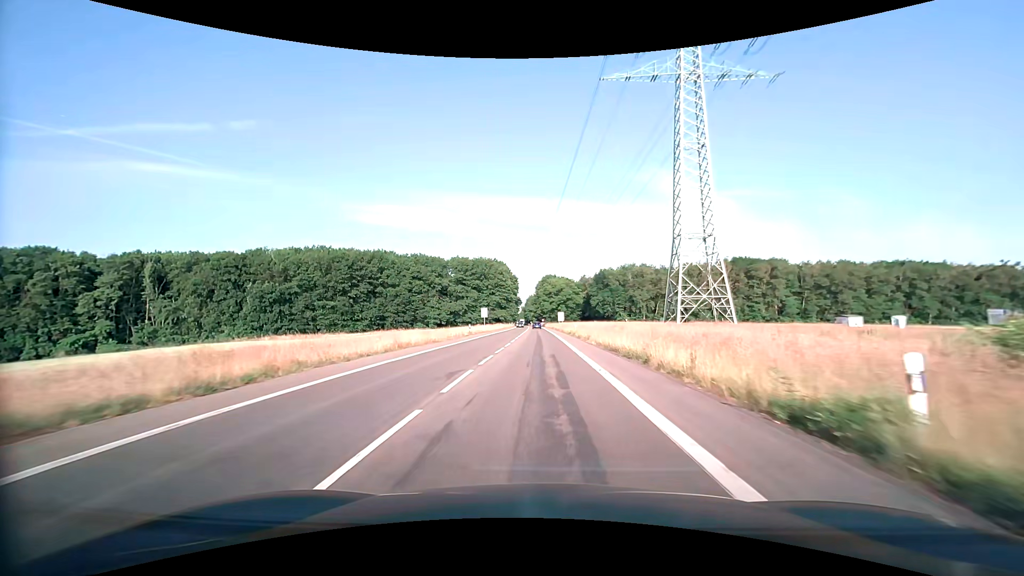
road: secondary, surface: asphalt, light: Day
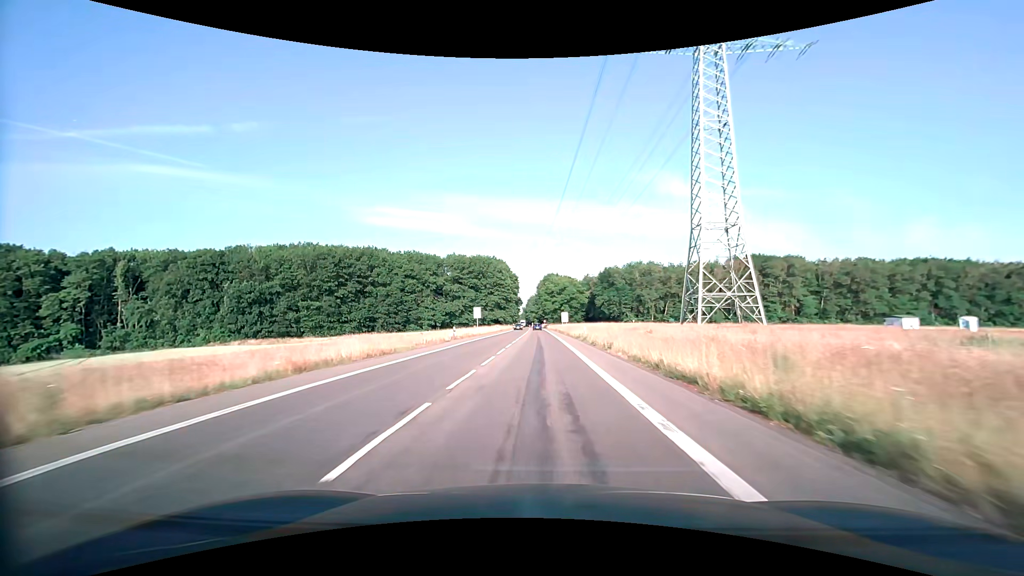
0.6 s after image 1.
(0.0, +10.9) m; 0°
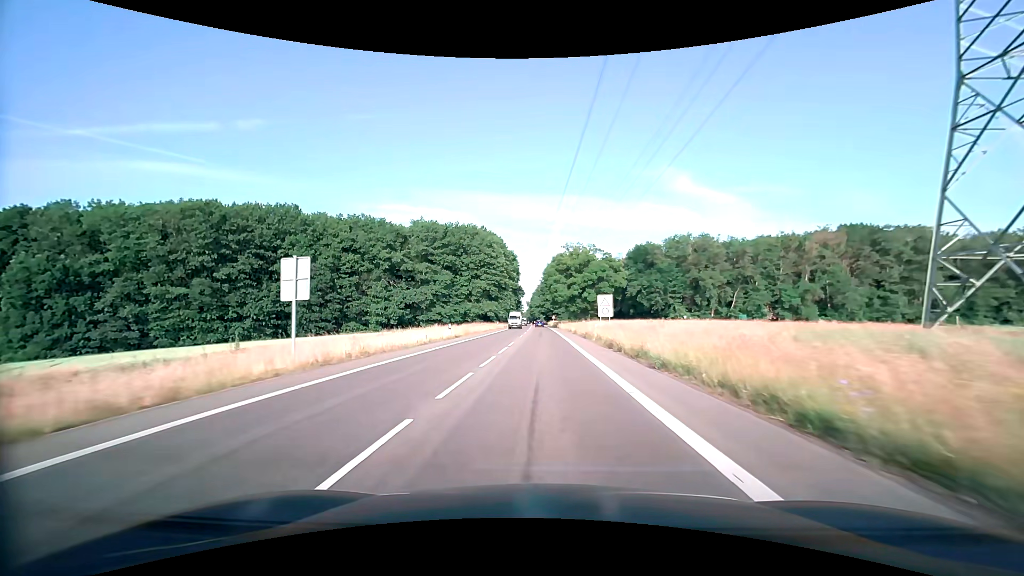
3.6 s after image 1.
(-0.4, +54.6) m; -1°
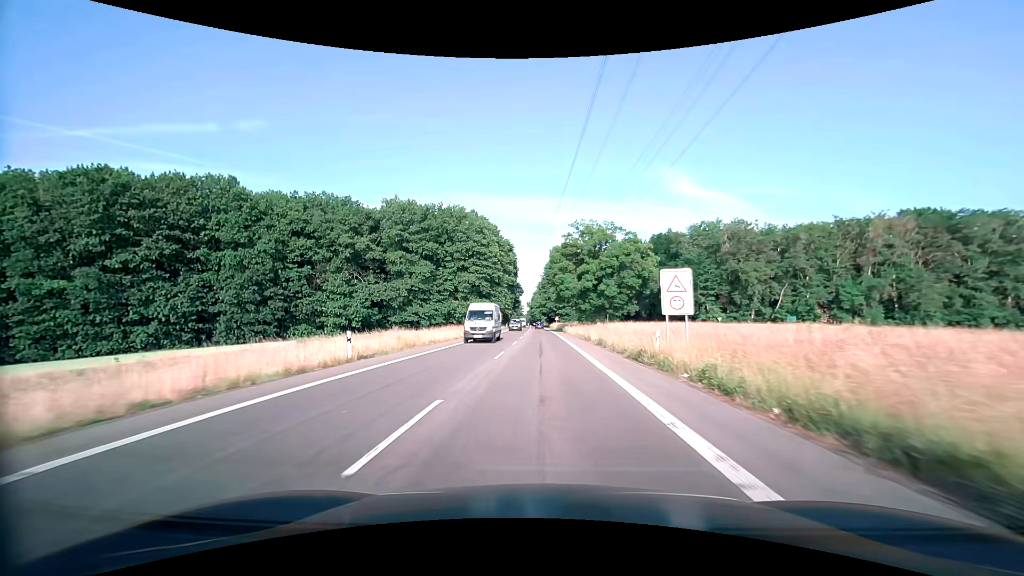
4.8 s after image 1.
(0.0, +21.8) m; 0°
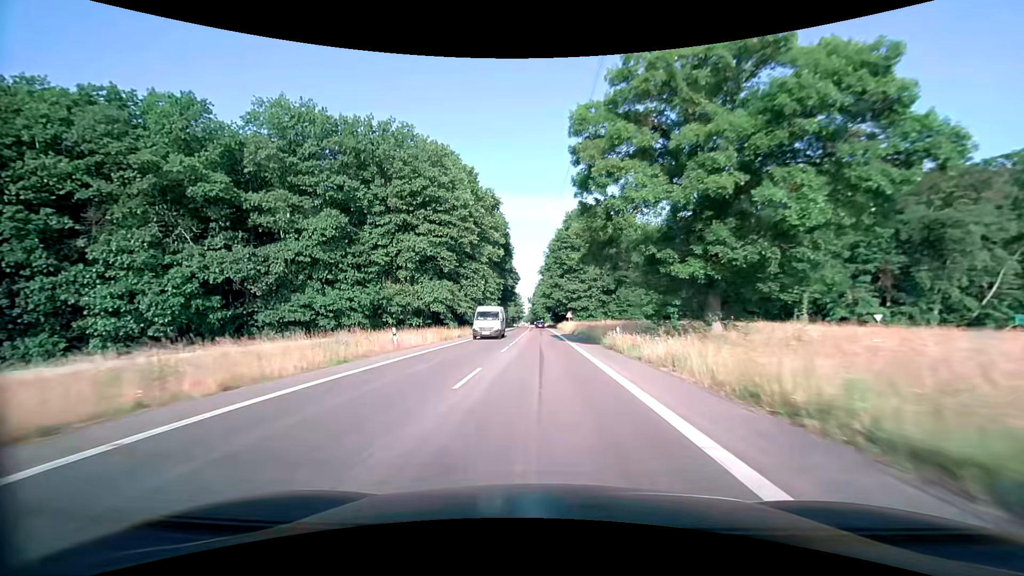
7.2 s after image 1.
(-0.1, +43.6) m; 0°
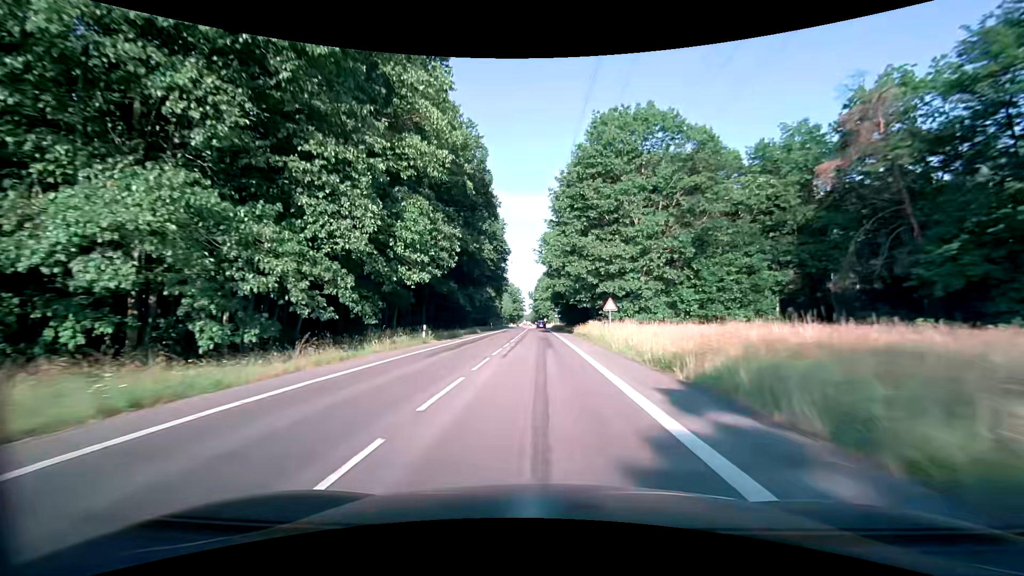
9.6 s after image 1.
(-0.1, +43.6) m; 0°
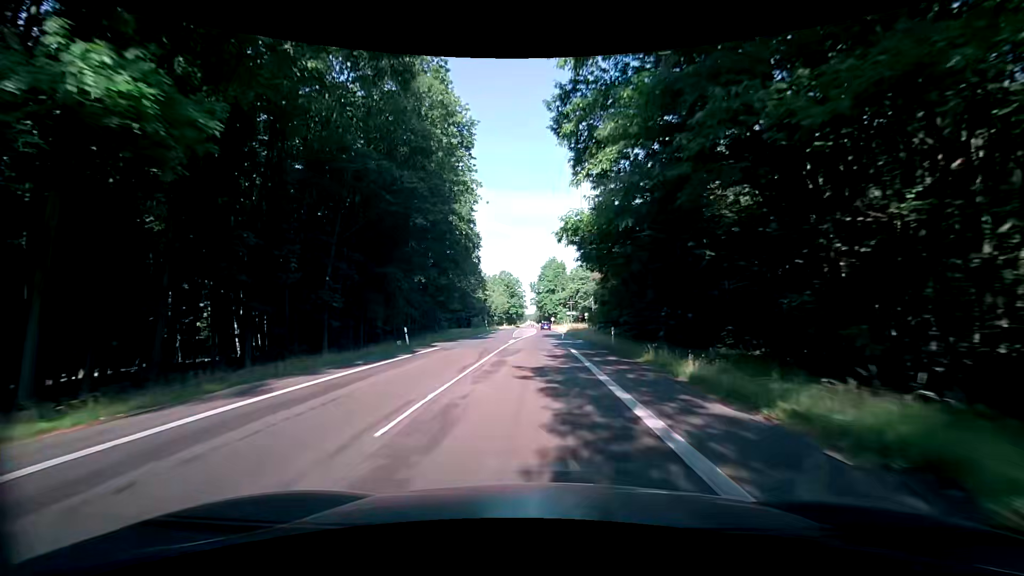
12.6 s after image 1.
(-0.4, +54.6) m; 0°
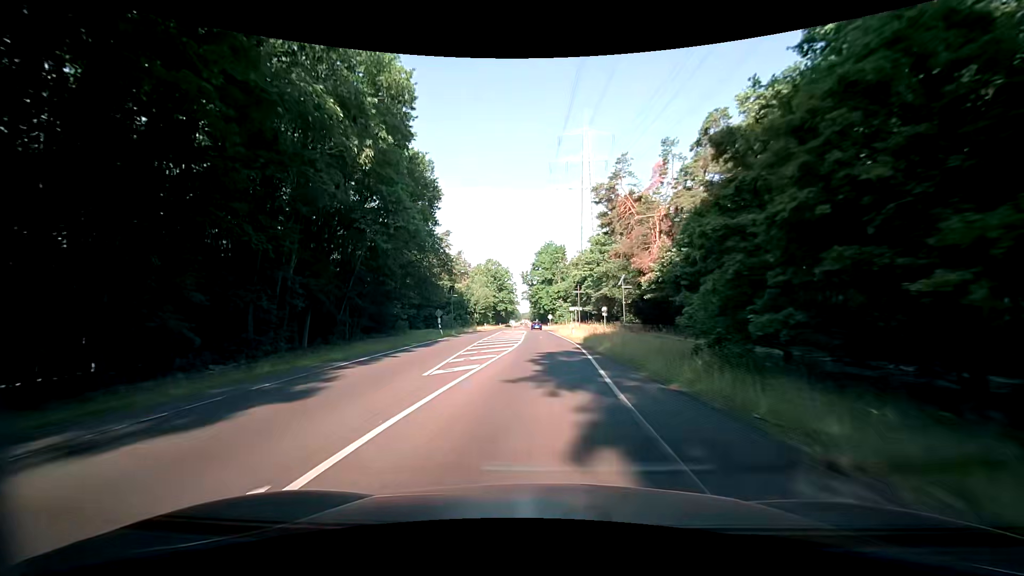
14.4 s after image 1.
(-0.2, +32.9) m; +1°
(0, +10) (0, +20) (-1, +30) (-1, +40) (-1, +50) (-2, +60) (-2, +70) (-2, +80) (-3, +90) (-3, +100) m
